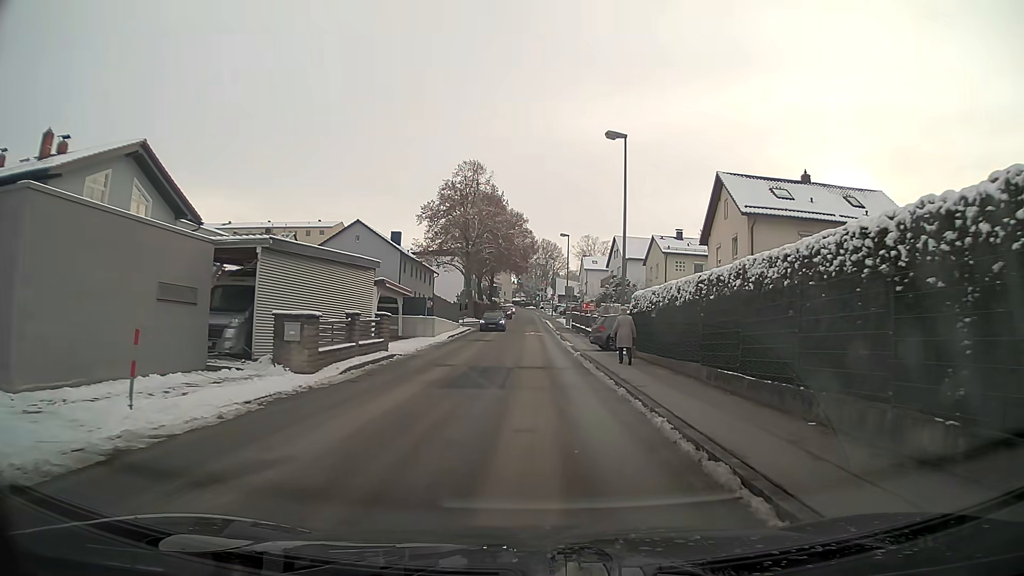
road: unclassified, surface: asphalt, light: Day
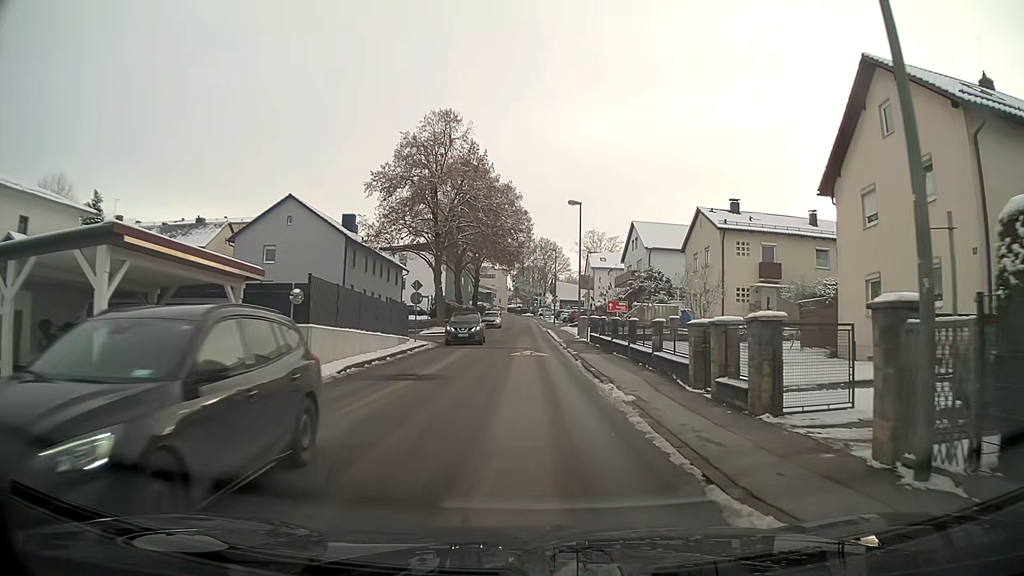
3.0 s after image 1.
(0.0, +19.7) m; 0°
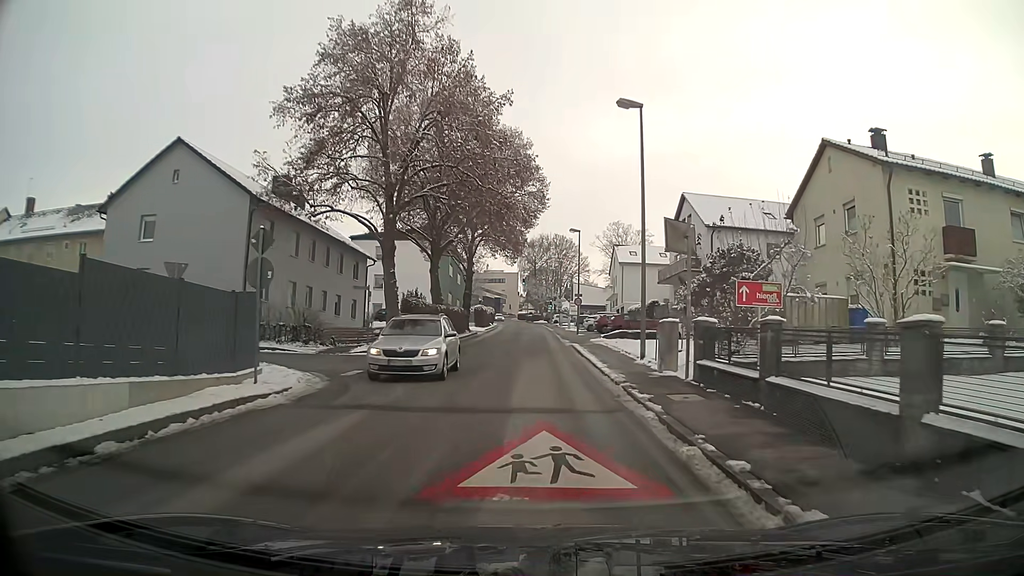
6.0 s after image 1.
(-0.2, +19.7) m; -1°
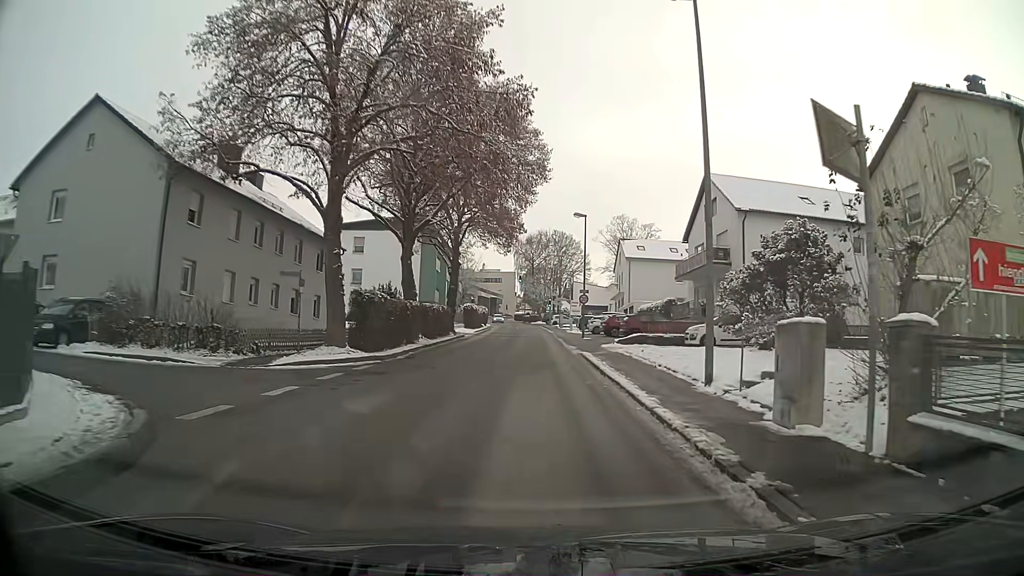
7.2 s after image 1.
(0.0, +7.8) m; 0°
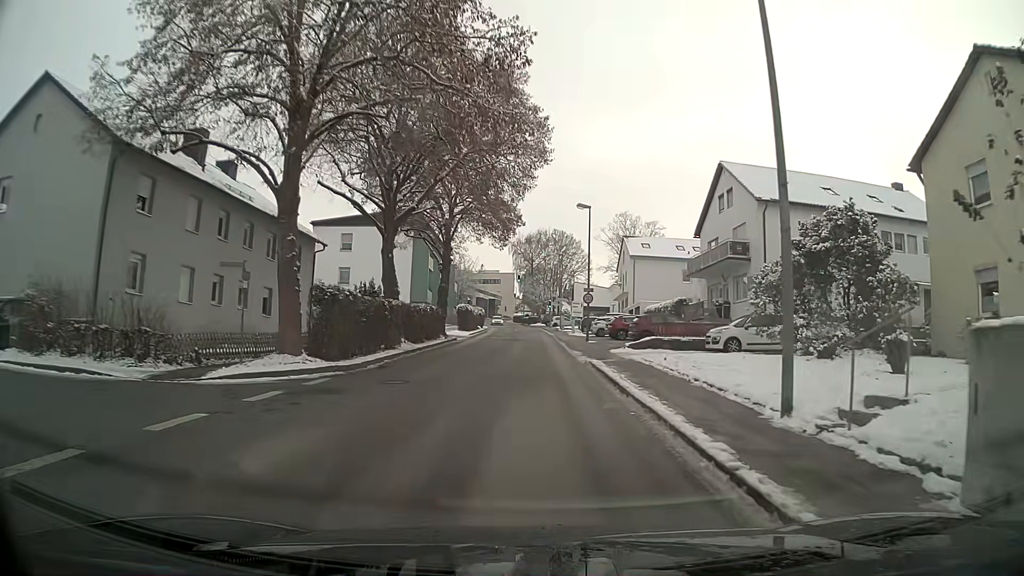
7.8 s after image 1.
(0.0, +3.9) m; 0°
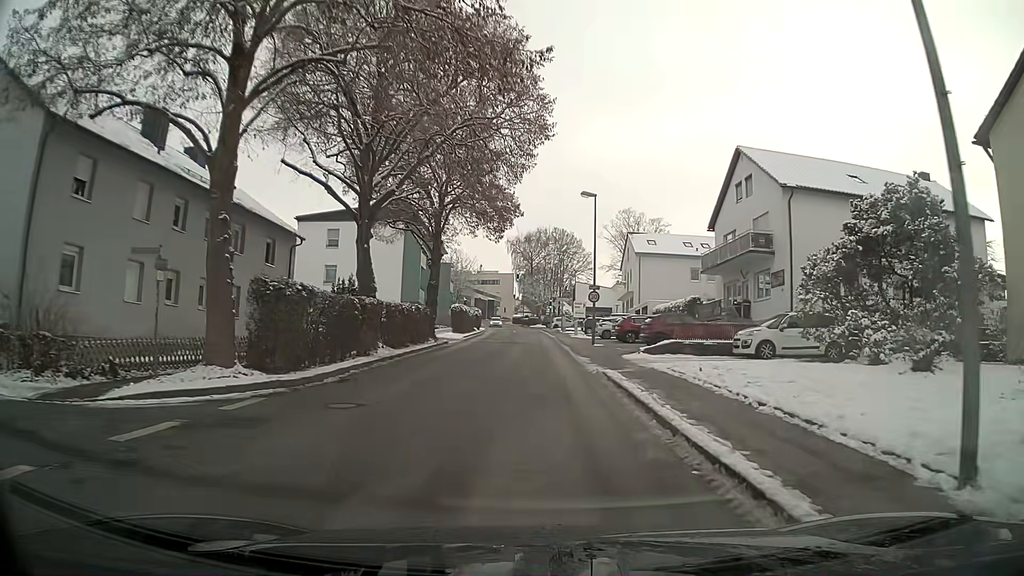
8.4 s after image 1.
(0.0, +3.9) m; 0°
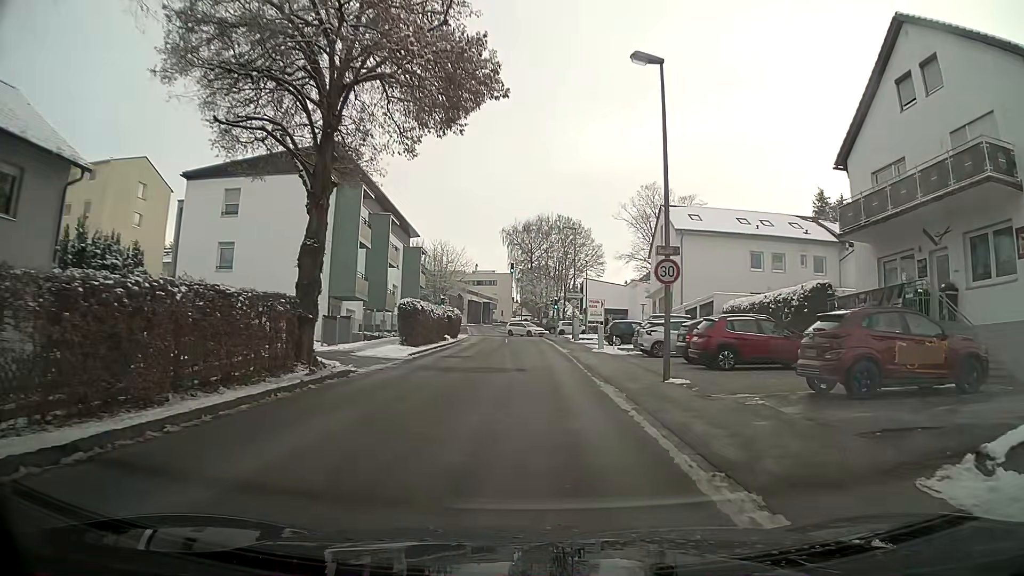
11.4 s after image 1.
(0.0, +19.1) m; 0°
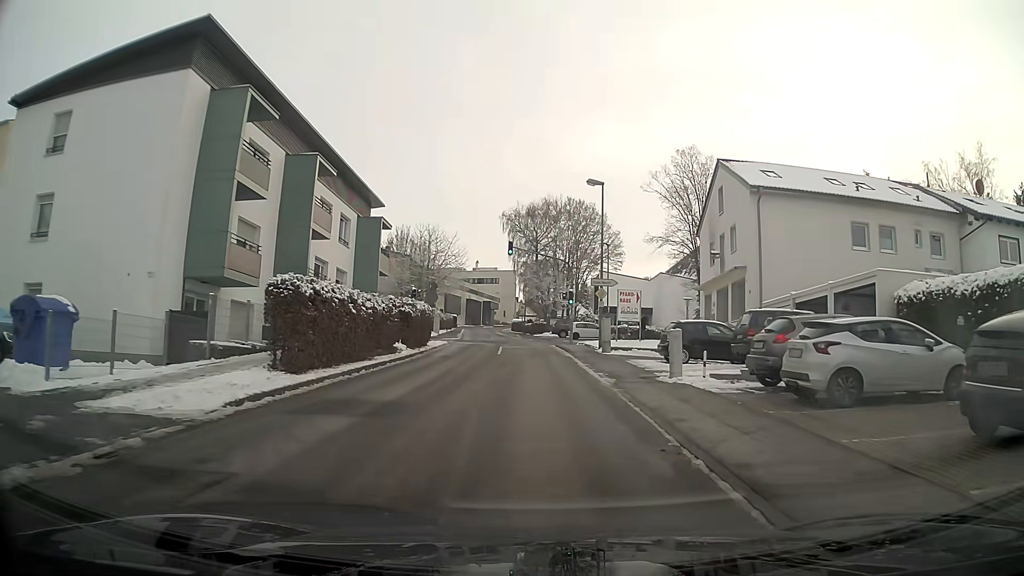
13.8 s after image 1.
(-0.1, +15.8) m; 0°
(0, +10) (0, +20) (0, +30) (-1, +40) (-1, +50) (-2, +60) (-3, +70) (-4, +80) (-5, +90) (-6, +100) m
